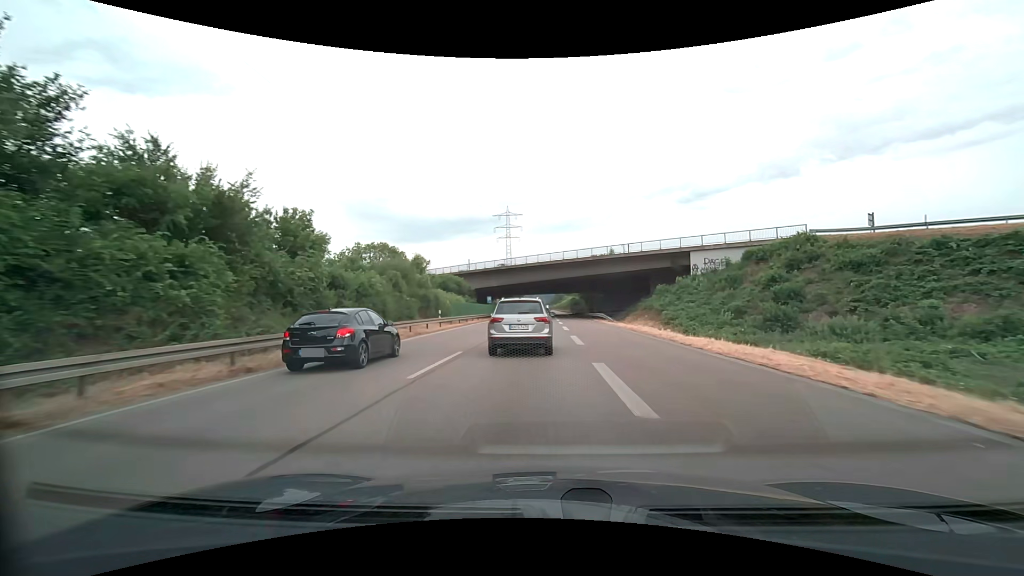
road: trunk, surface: asphalt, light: Day
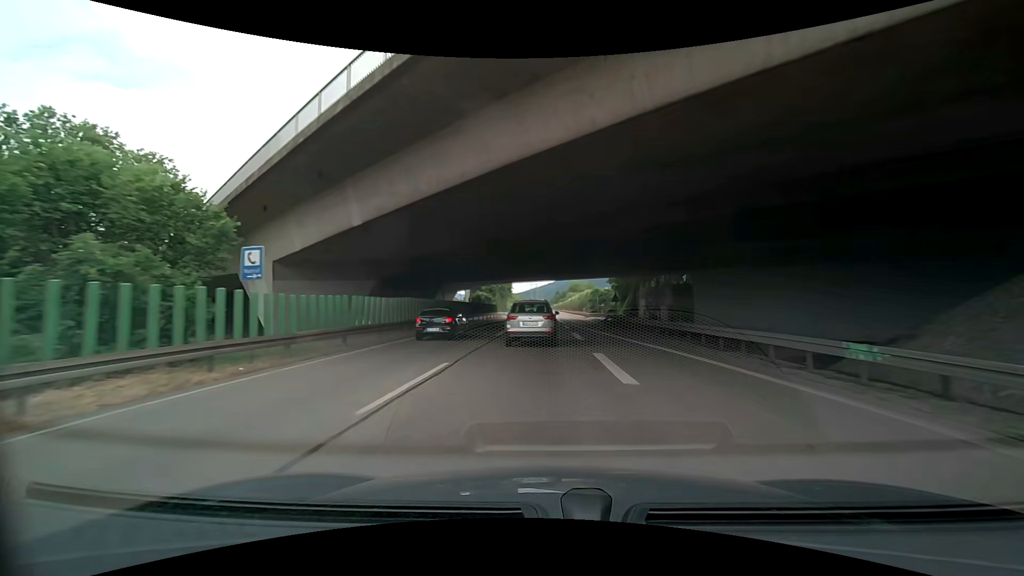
(-0.3, +57.4) m; 0°
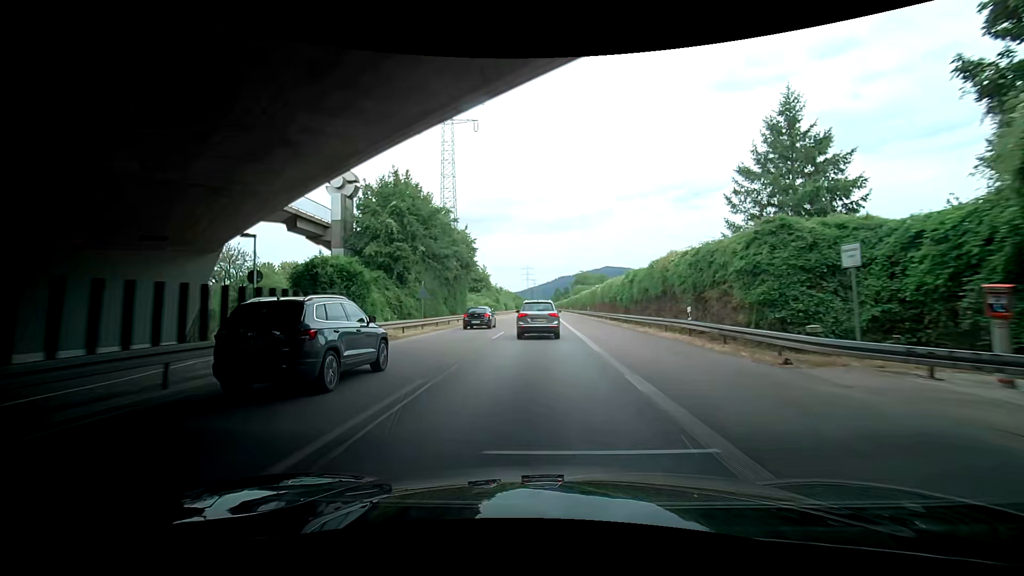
(+0.5, +57.0) m; +2°
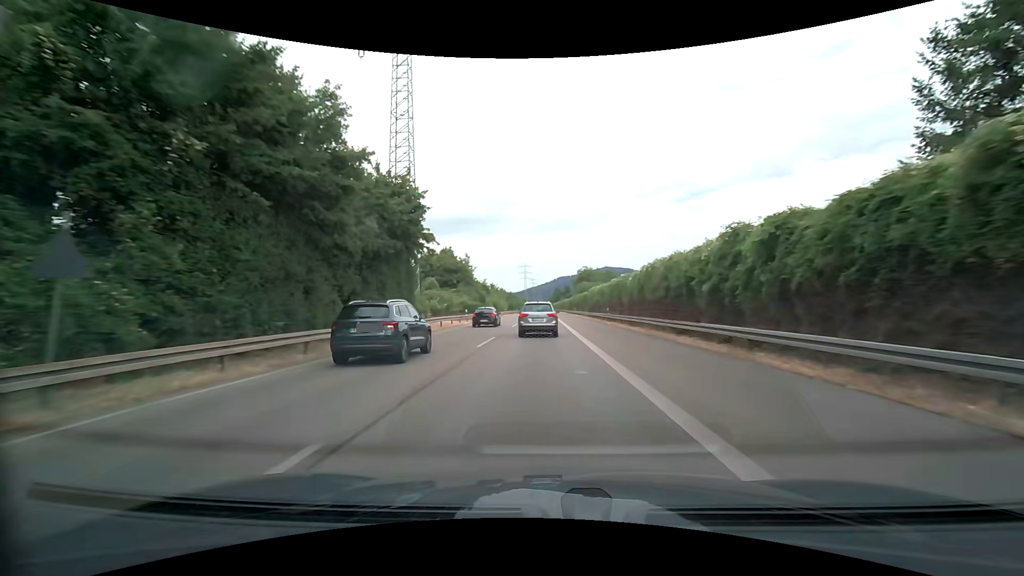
(-0.1, +22.4) m; +1°
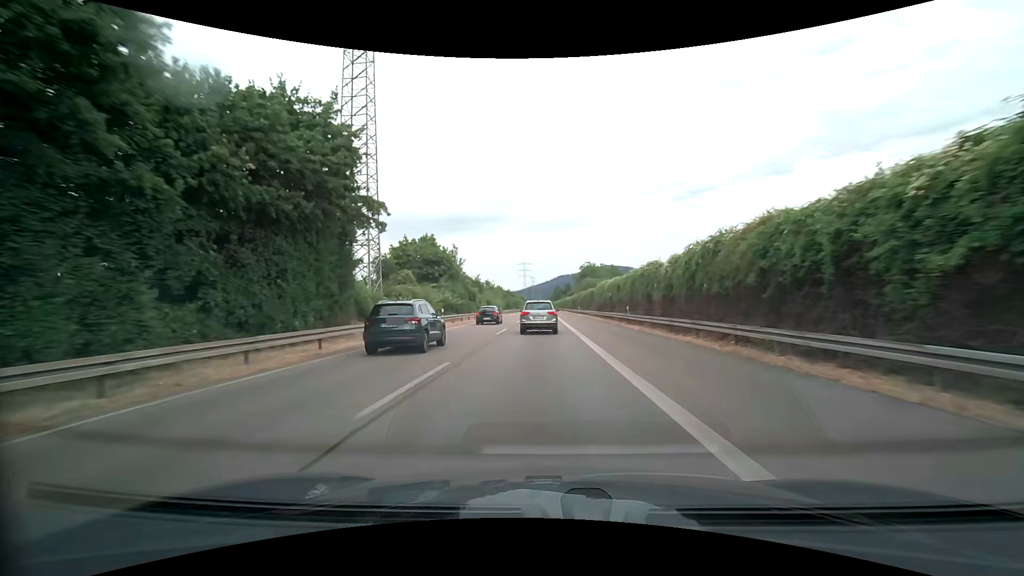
(-0.2, +11.1) m; -2°
